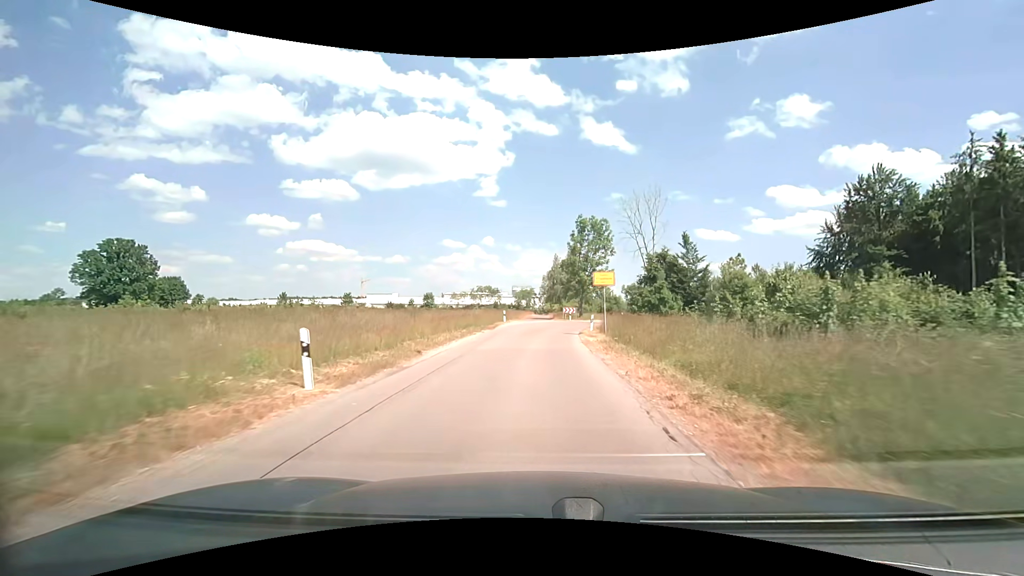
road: unclassified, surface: asphalt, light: Day
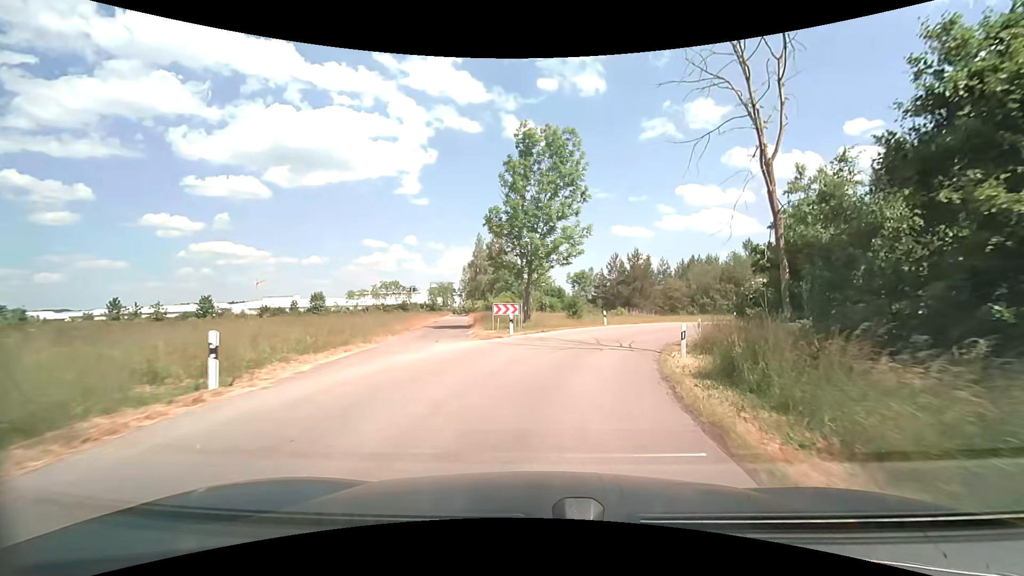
(+1.2, +33.5) m; +9°
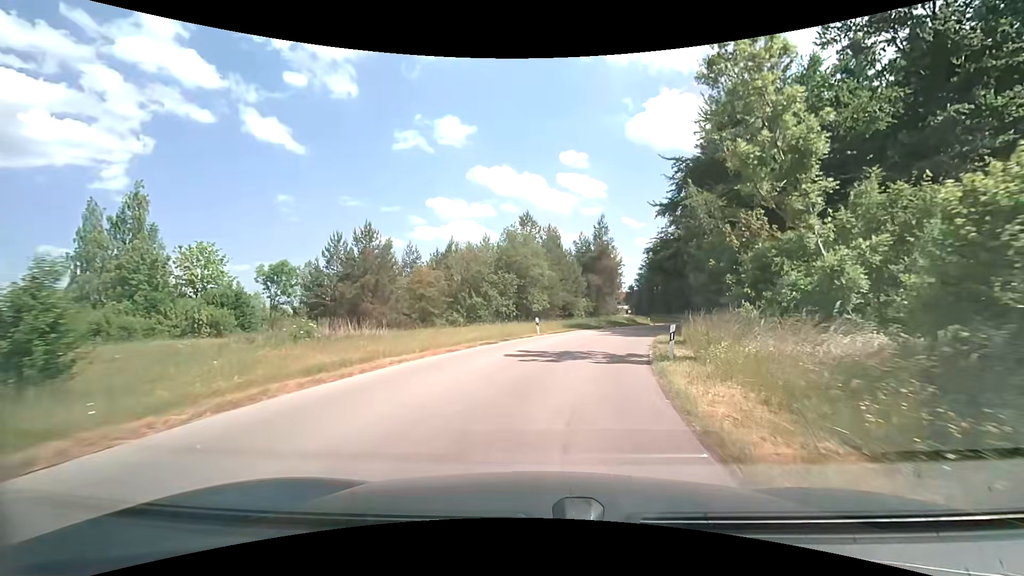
(+7.1, +30.6) m; +26°
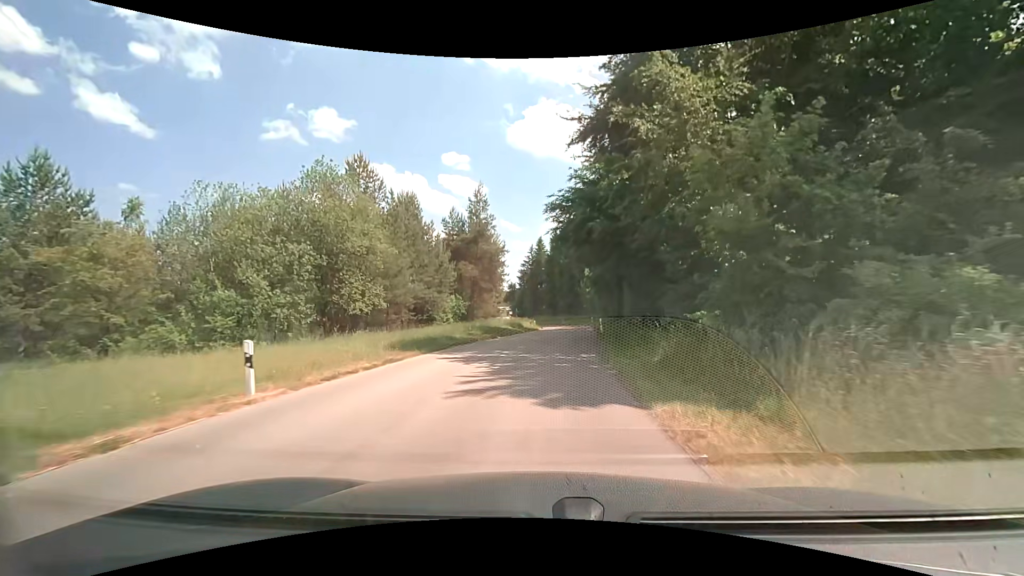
(+2.8, +19.6) m; +14°
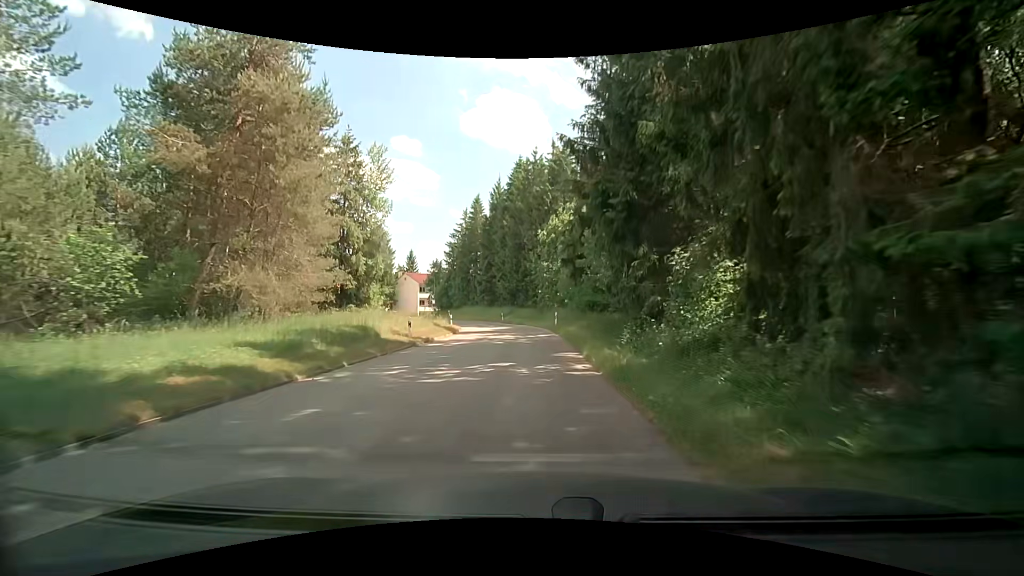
(+2.4, +35.7) m; +6°
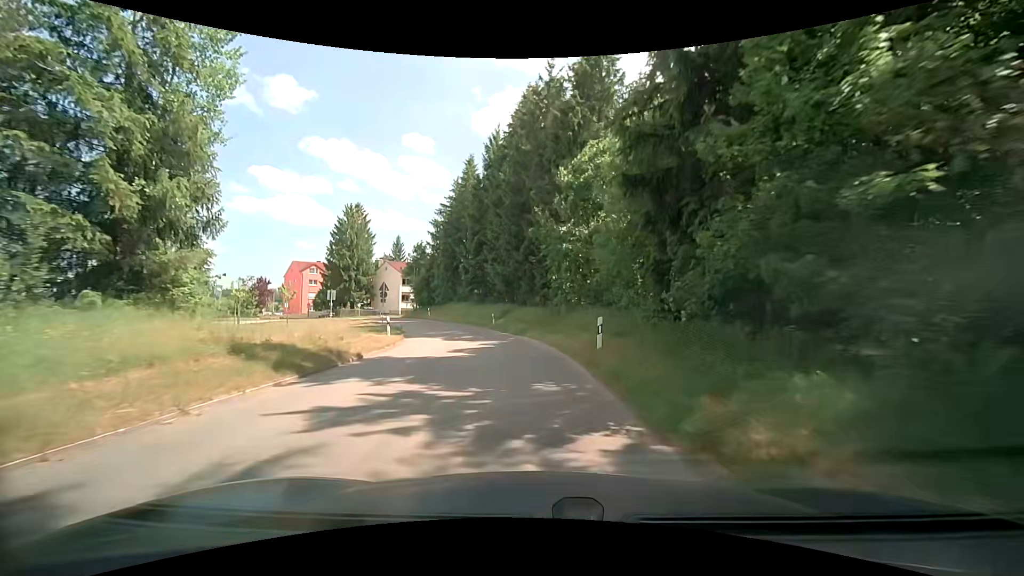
(0.0, +21.4) m; -1°
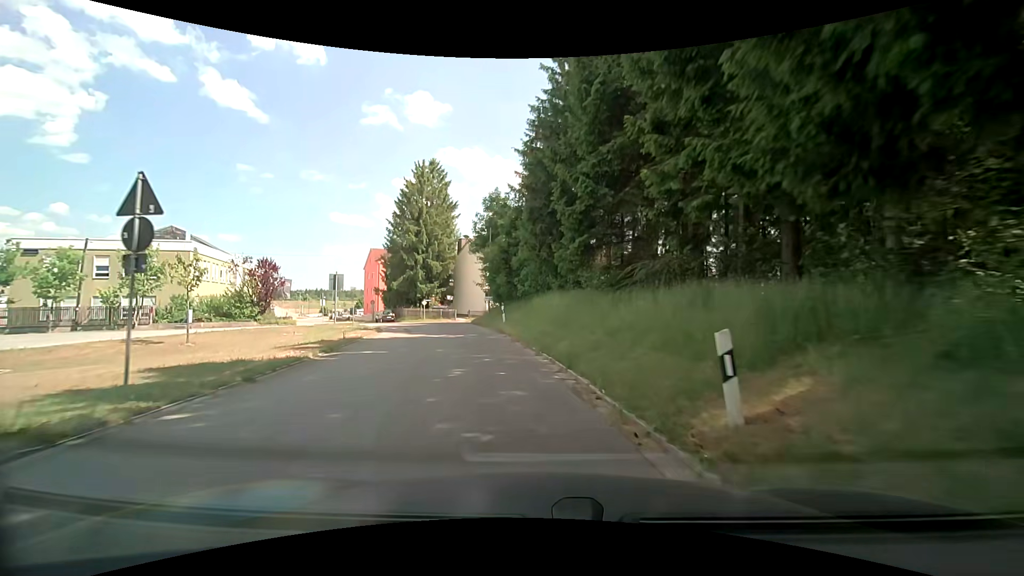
(-3.5, +33.1) m; -15°
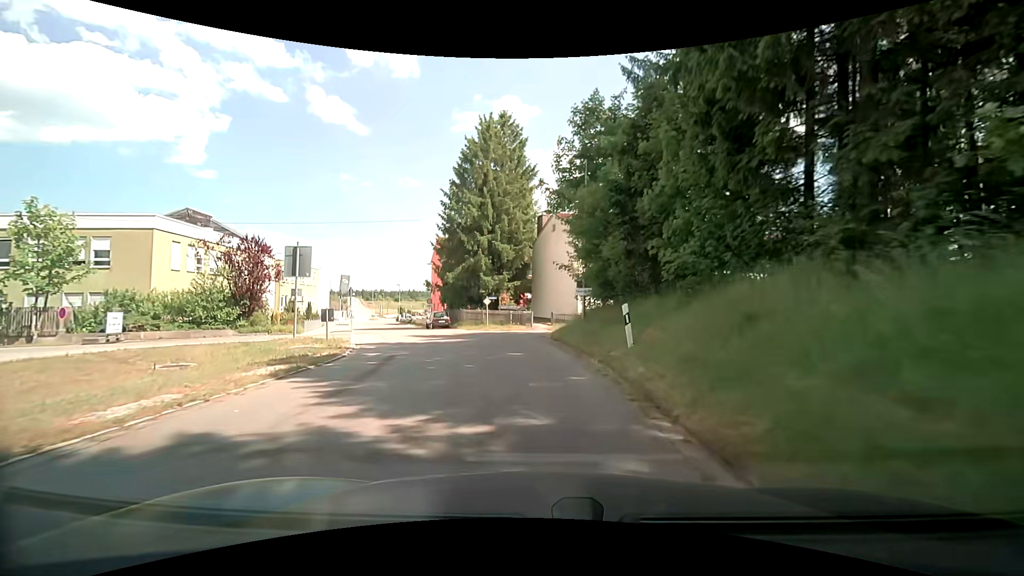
(-1.7, +18.1) m; -10°
(0, +10) (-2, +20) (-5, +29) (-9, +39) (-13, +48) (-16, +57) (-19, +67) (-22, +76) (-25, +86) (-29, +95) m
